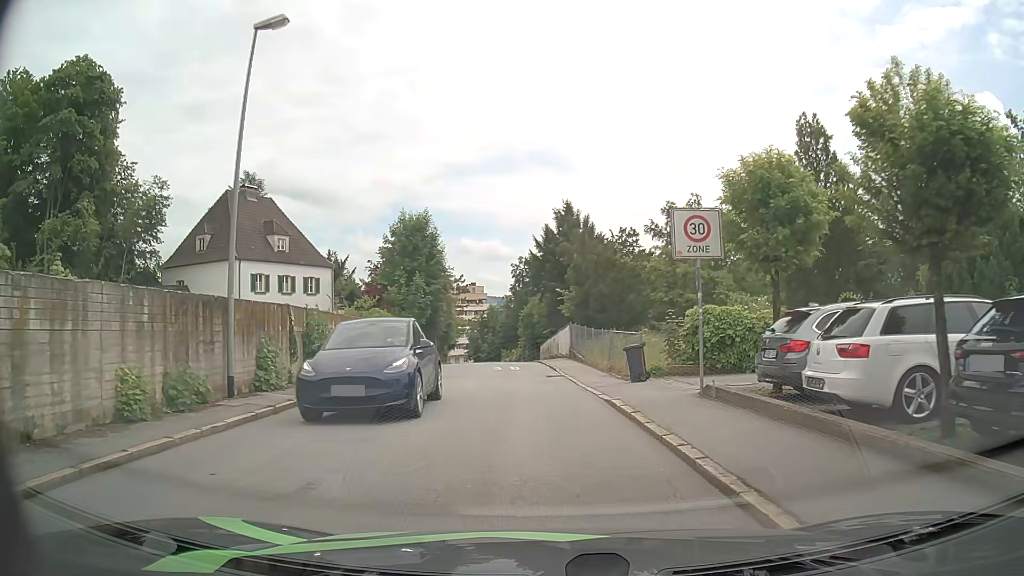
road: residential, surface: asphalt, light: Day
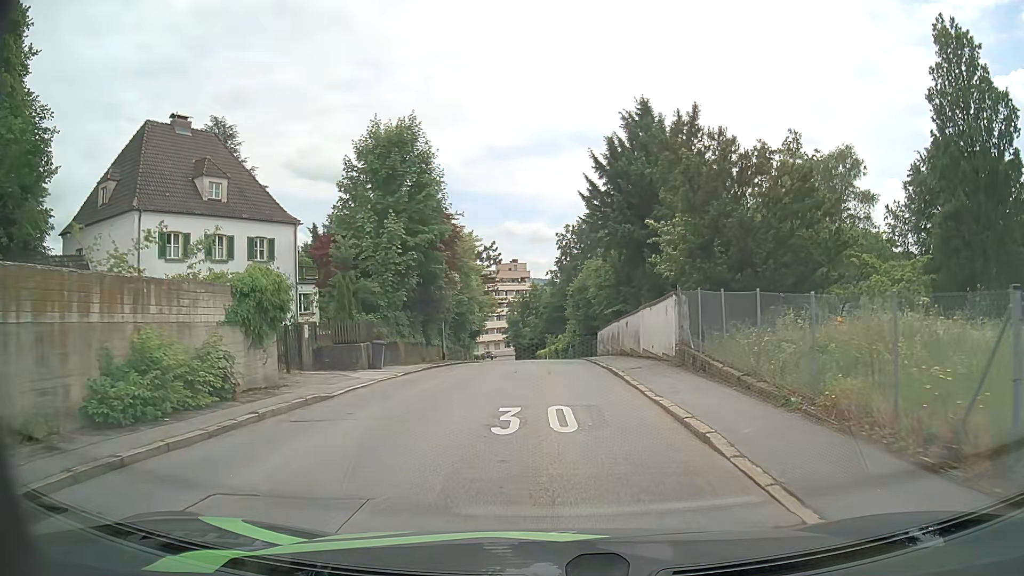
(-0.9, +18.5) m; -4°
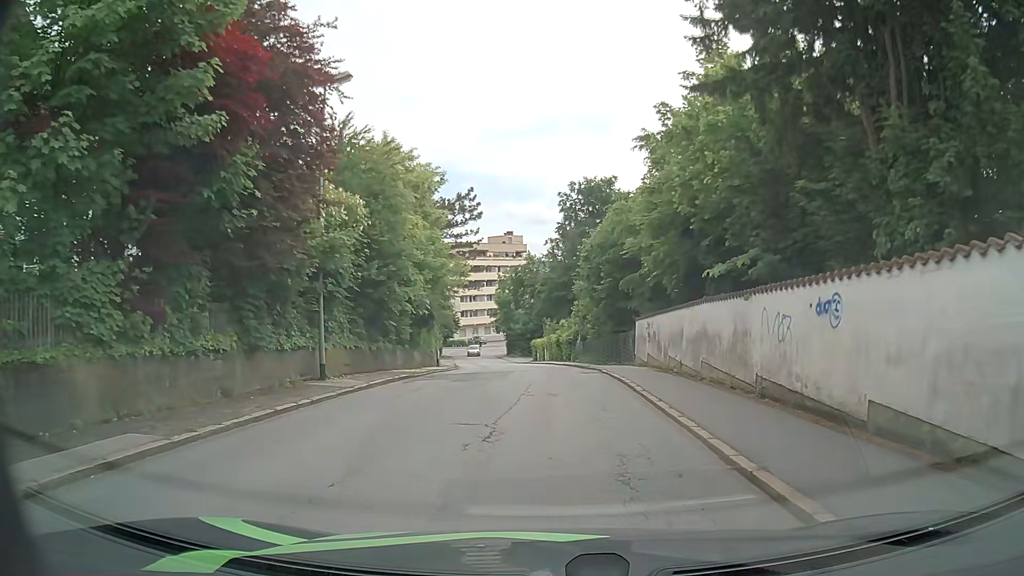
(0.0, +20.2) m; 0°
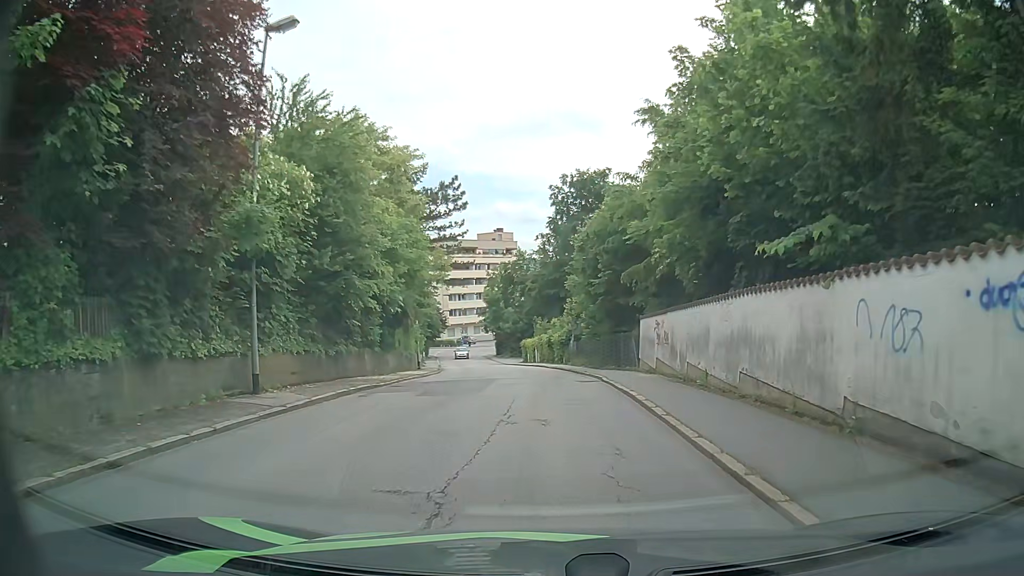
(0.0, +3.6) m; +1°
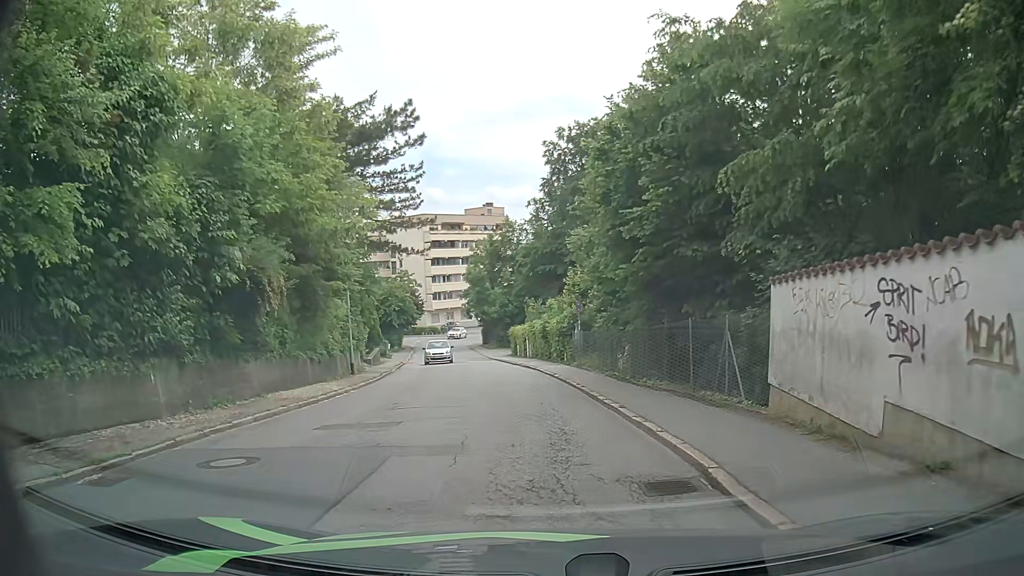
(+0.1, +13.4) m; 0°
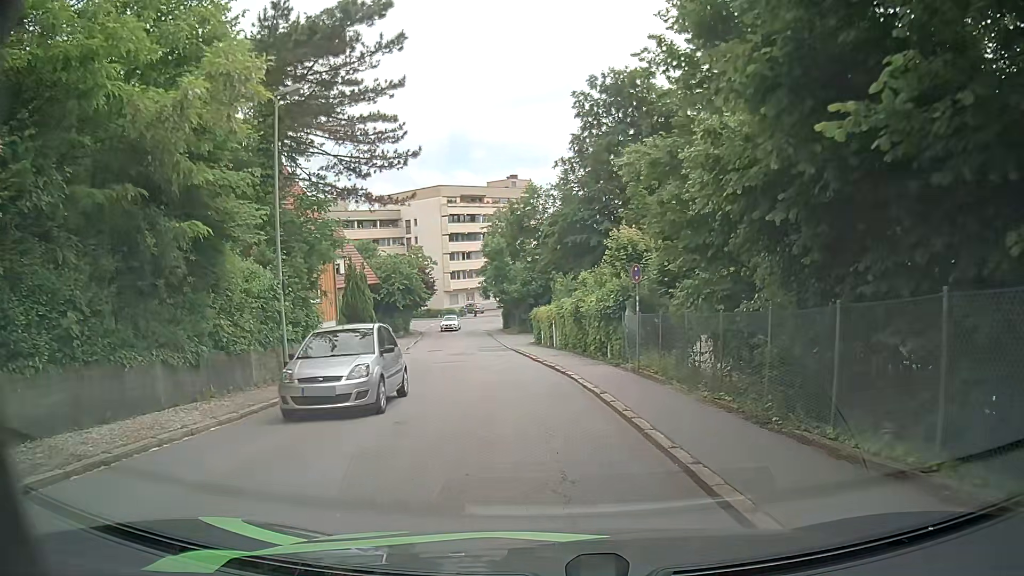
(-0.2, +10.0) m; -3°
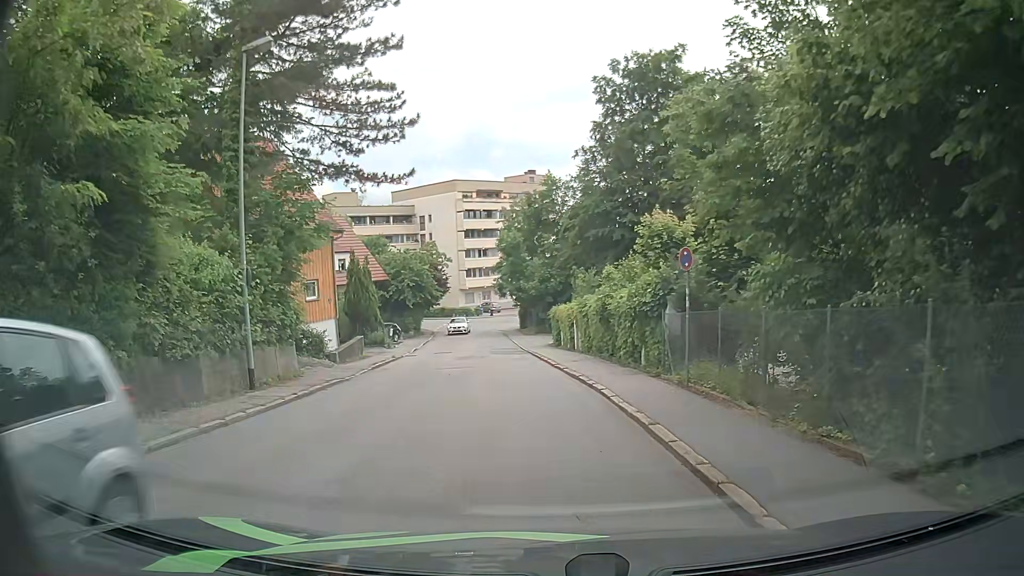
(0.0, +3.6) m; -1°
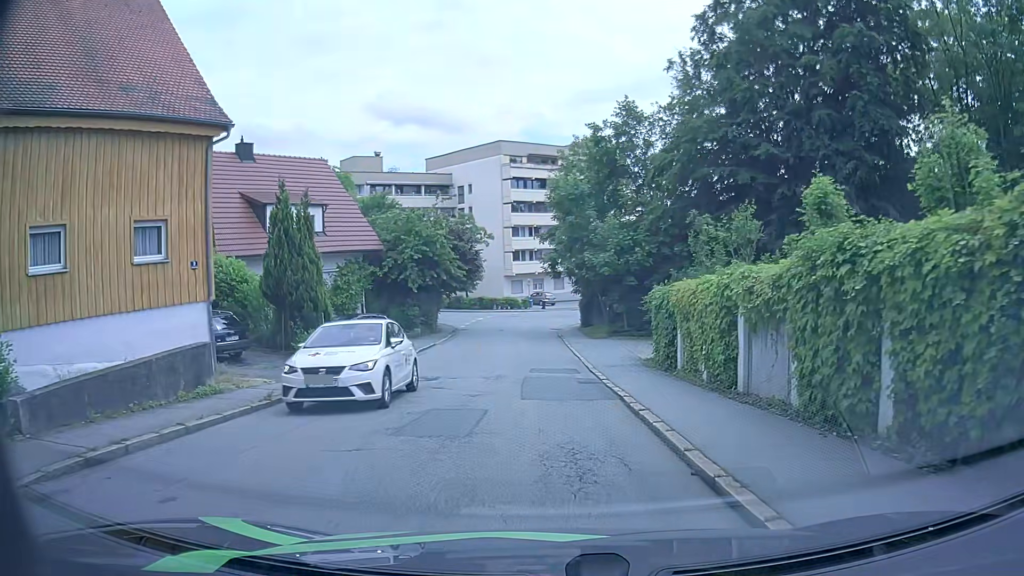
(-0.9, +19.0) m; -4°
(0, +10) (-1, +20) (-1, +30) (-1, +40) (0, +50) (+3, +60) (+7, +68) (+14, +76) (+21, +83) (+28, +90) m
